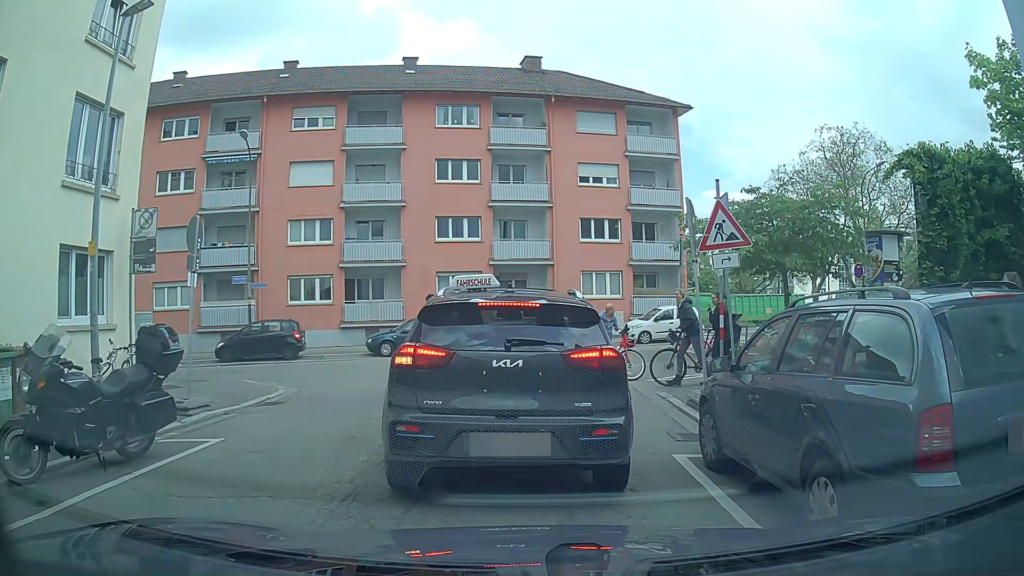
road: residential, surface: asphalt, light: Day
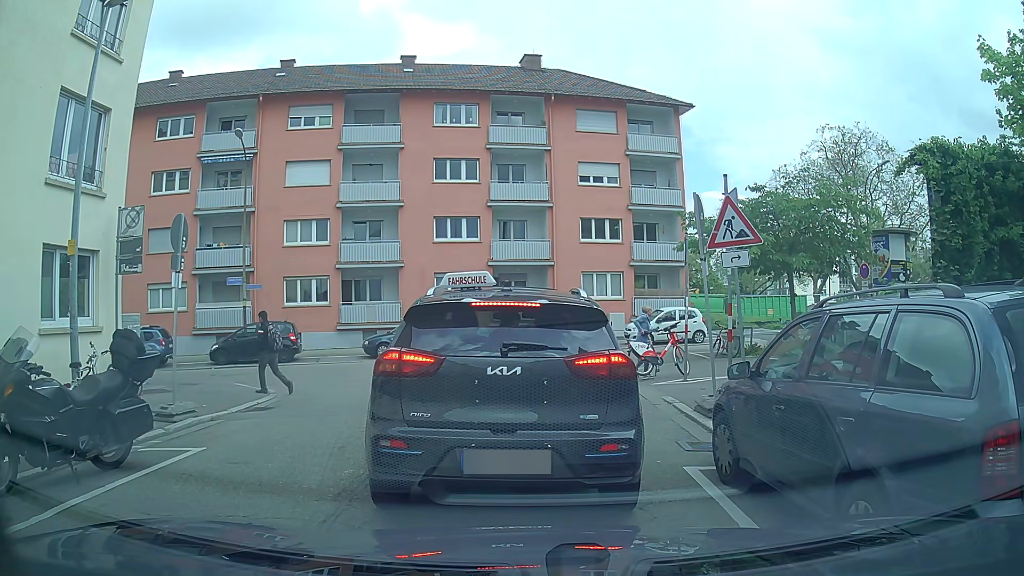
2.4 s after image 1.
(0.0, +0.5) m; 0°
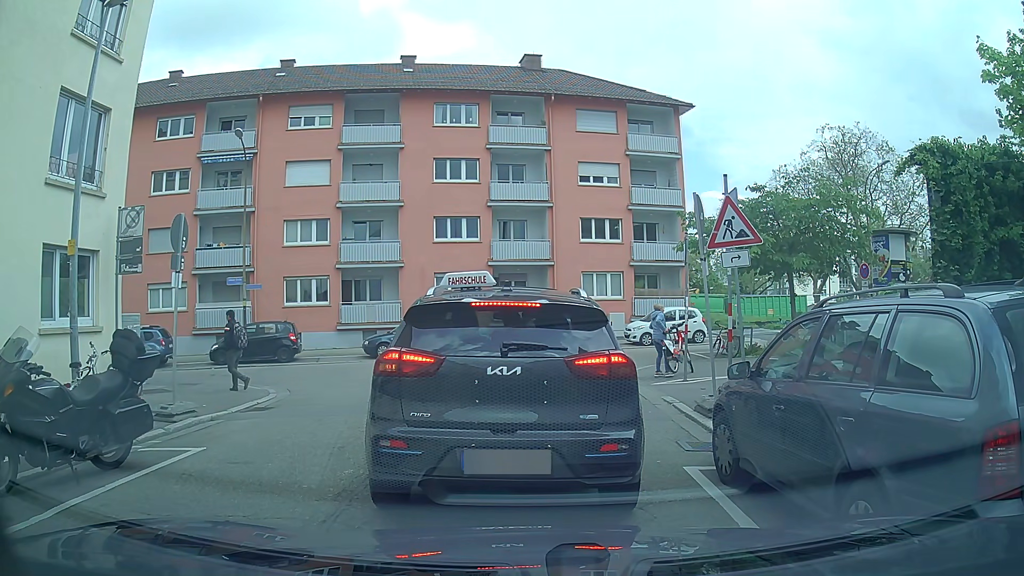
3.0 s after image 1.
(0.0, 0.0) m; 0°
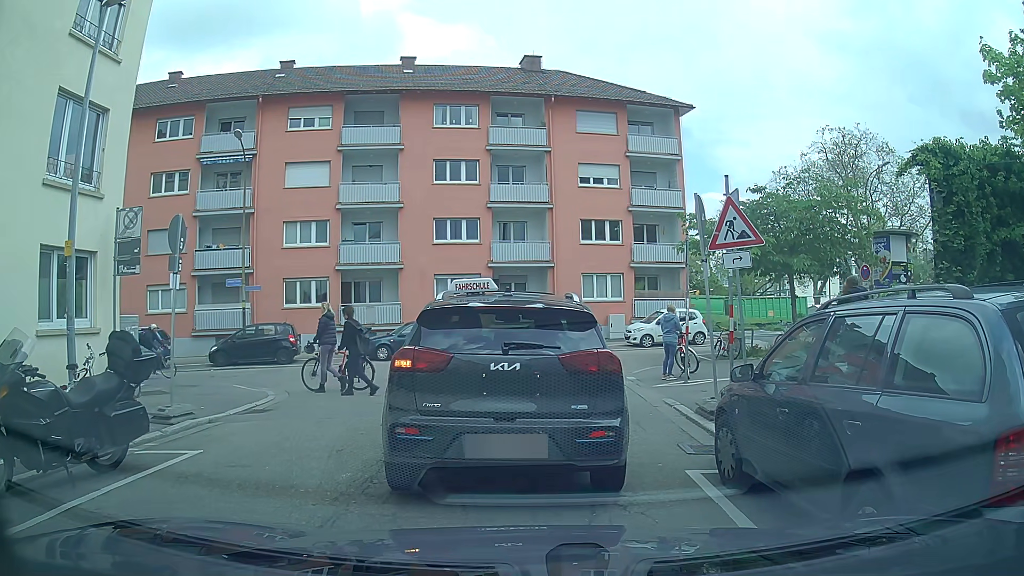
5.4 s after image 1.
(0.0, +0.1) m; 0°
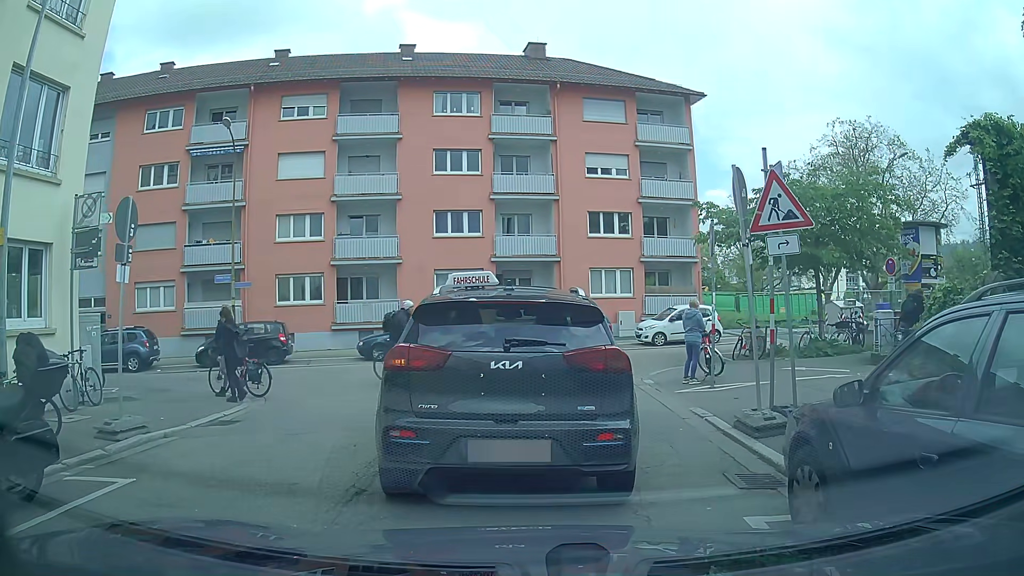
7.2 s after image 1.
(0.0, +1.7) m; 0°
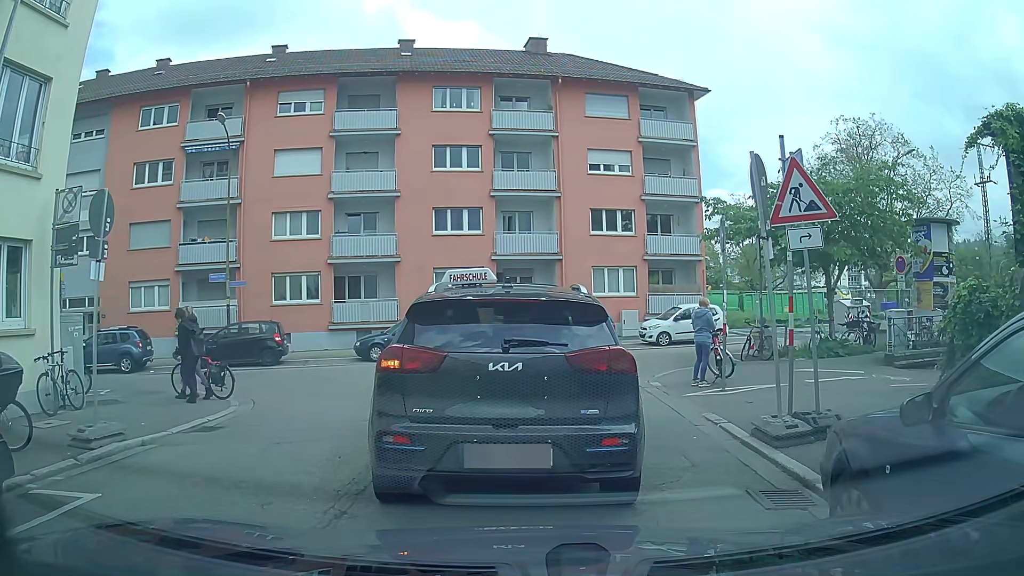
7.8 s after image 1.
(0.0, +0.6) m; 0°
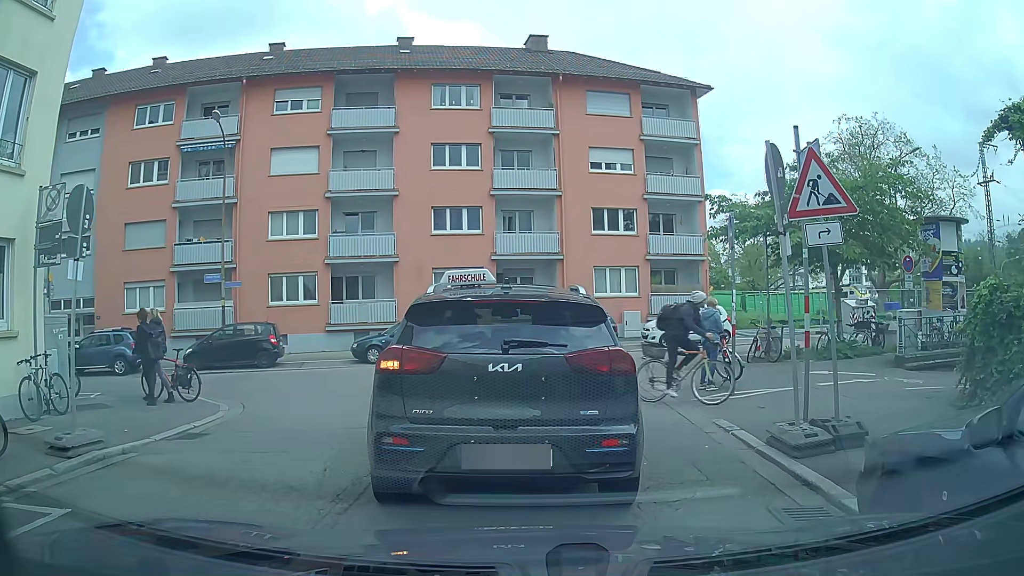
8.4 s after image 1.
(0.0, +0.5) m; 0°
